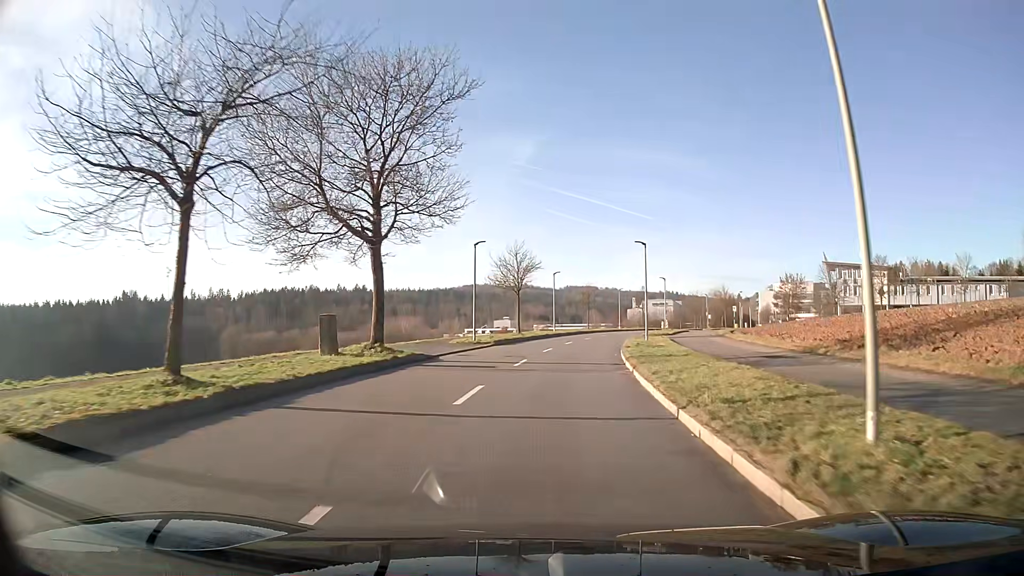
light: Day
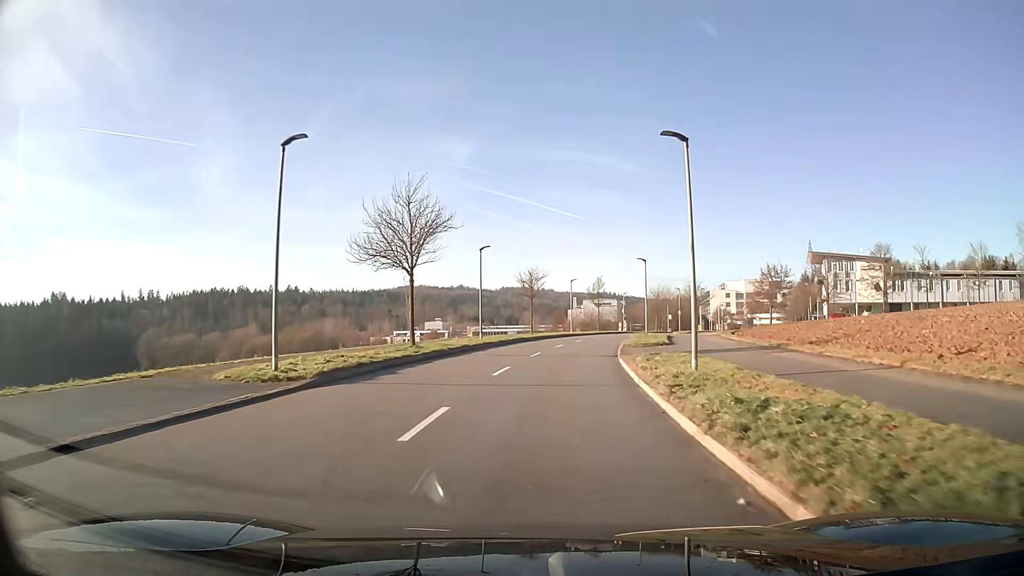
(+1.0, +21.2) m; +5°
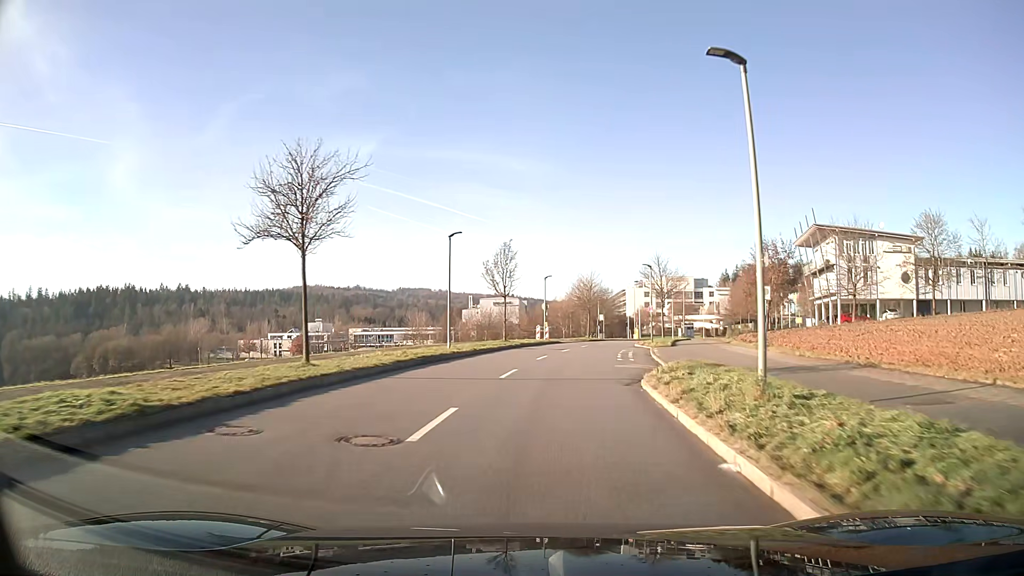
(+2.8, +35.7) m; +9°
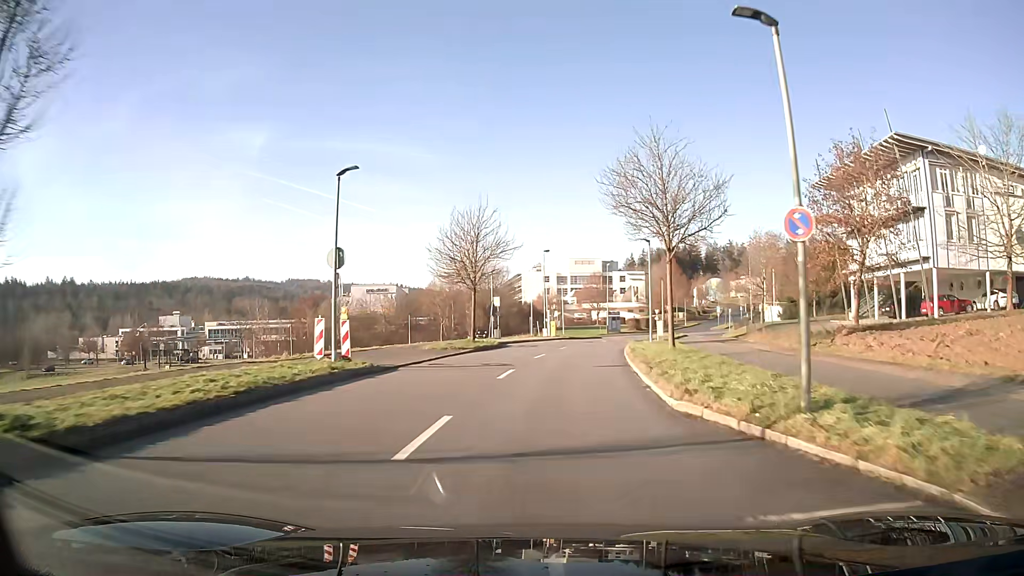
(+3.0, +37.0) m; +9°
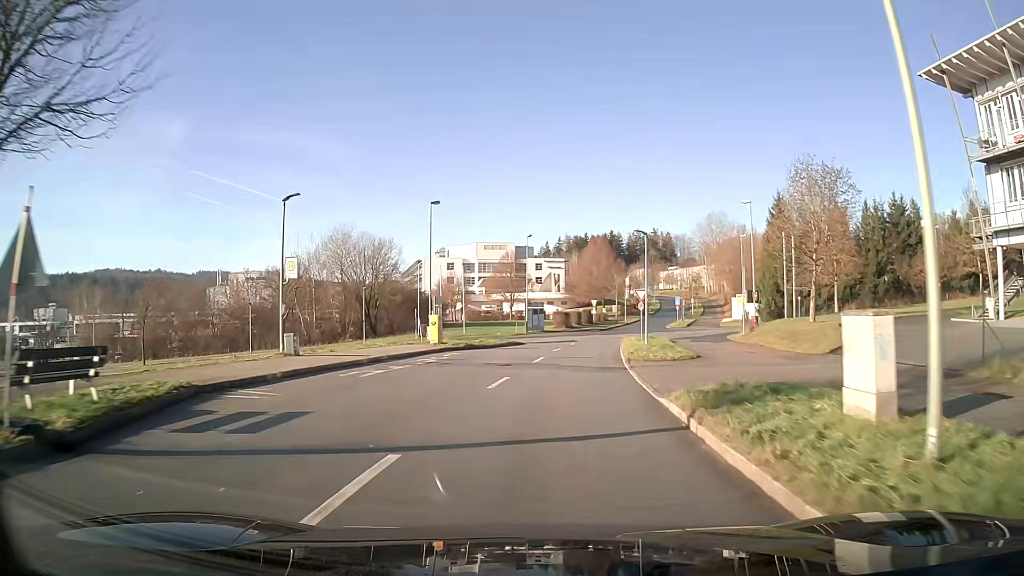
(+2.0, +29.1) m; +8°
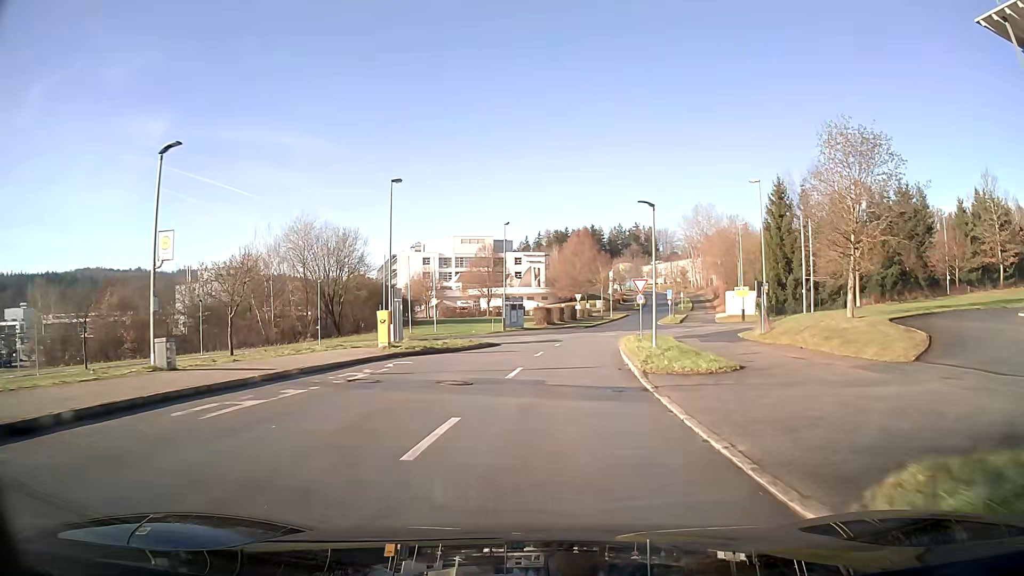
(+0.1, +6.9) m; +2°
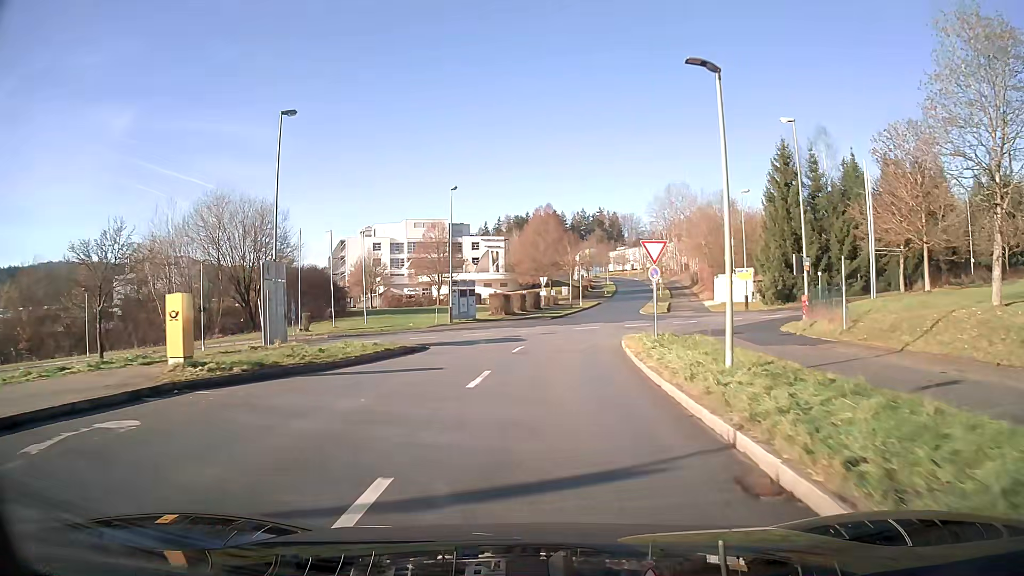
(+0.3, +13.1) m; +3°
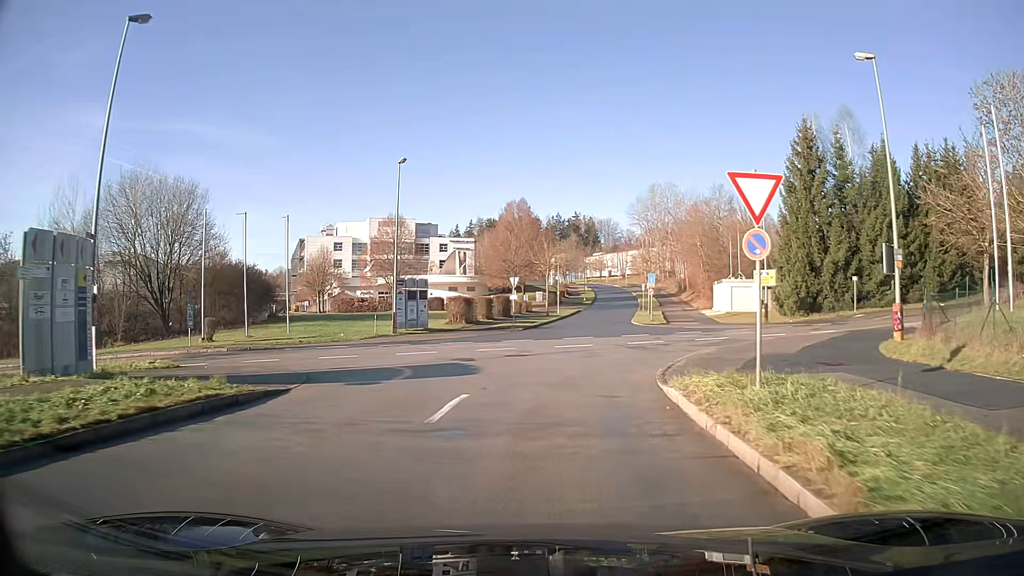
(+0.2, +11.2) m; +3°
(0, +10) (+1, +20) (+2, +30) (+3, +40) (+5, +50) (+6, +60) (+8, +69) (+10, +79) (+11, +89) (+12, +99) m
